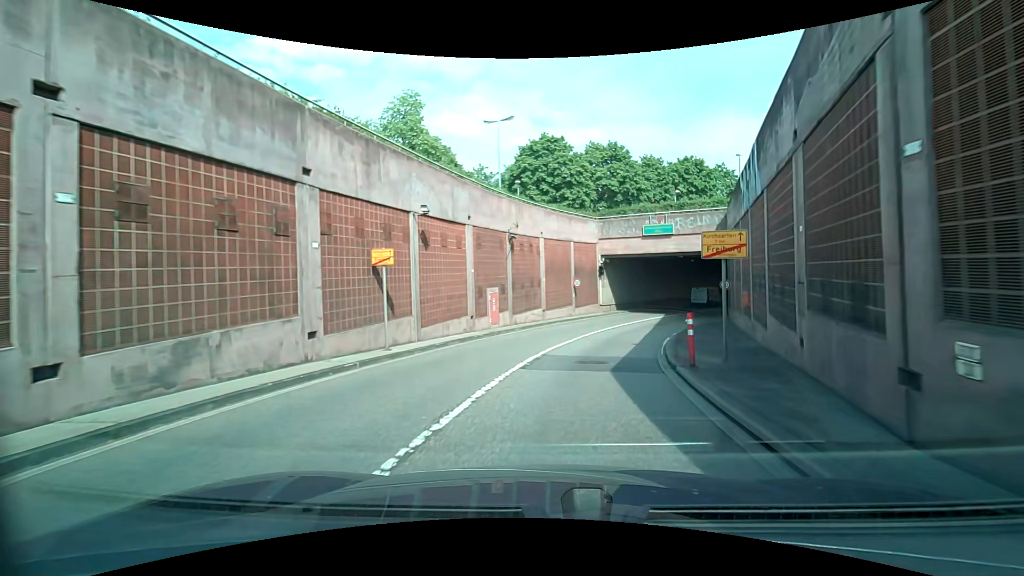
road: trunk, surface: asphalt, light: Day
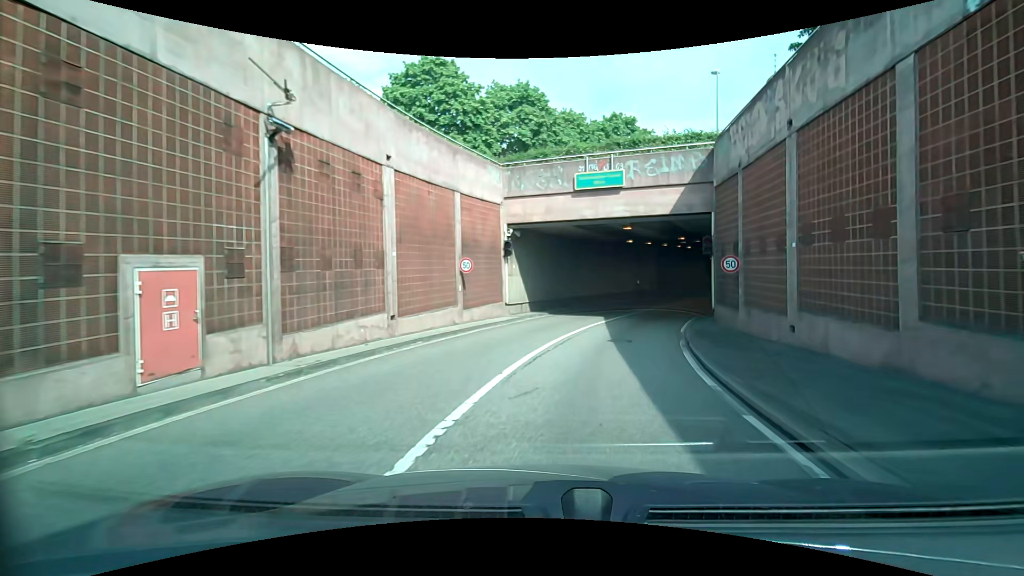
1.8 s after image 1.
(+1.2, +15.7) m; +11°
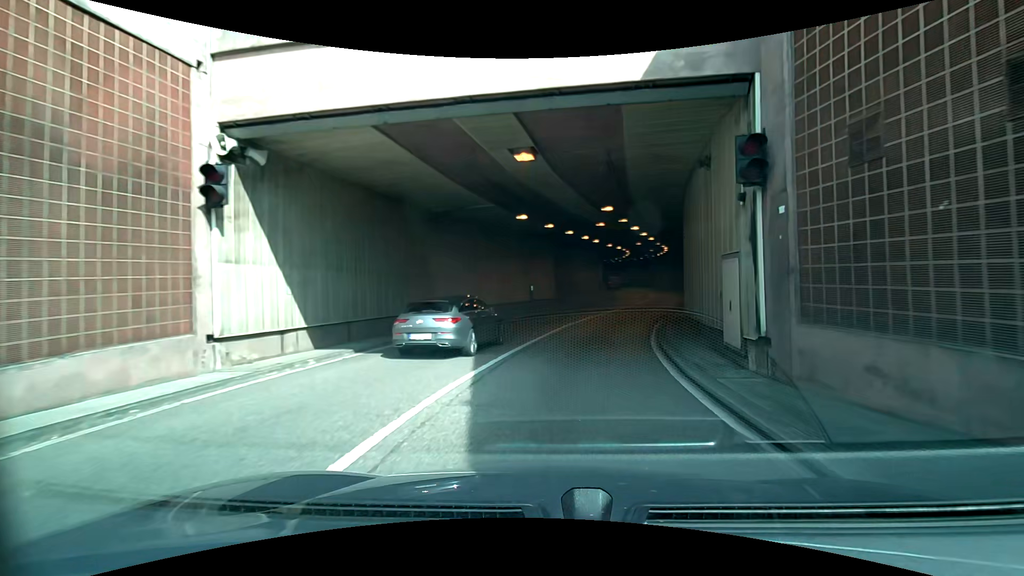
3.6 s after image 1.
(+1.3, +15.0) m; +11°
